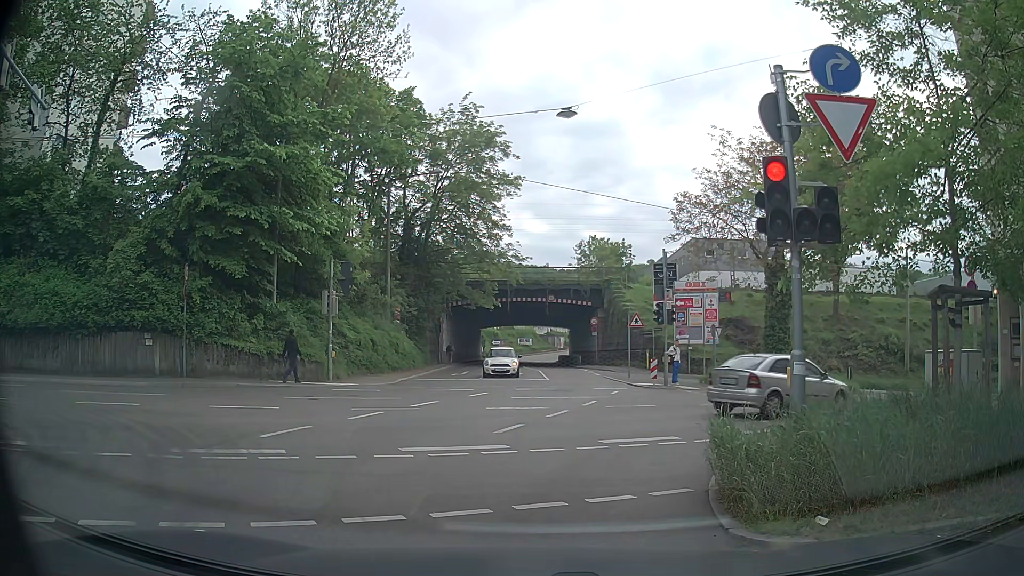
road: residential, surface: asphalt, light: Day
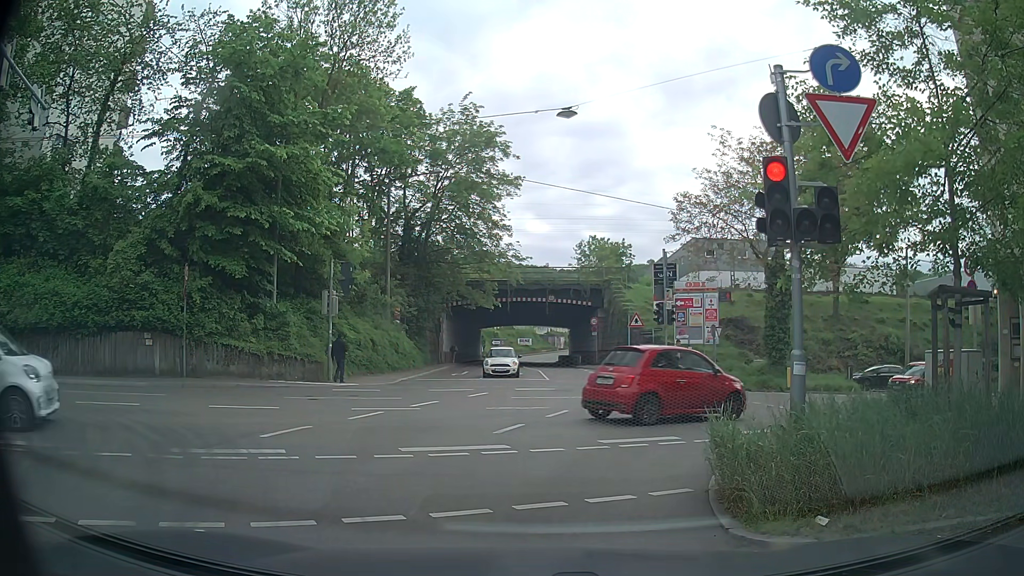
(0.0, 0.0) m; 0°
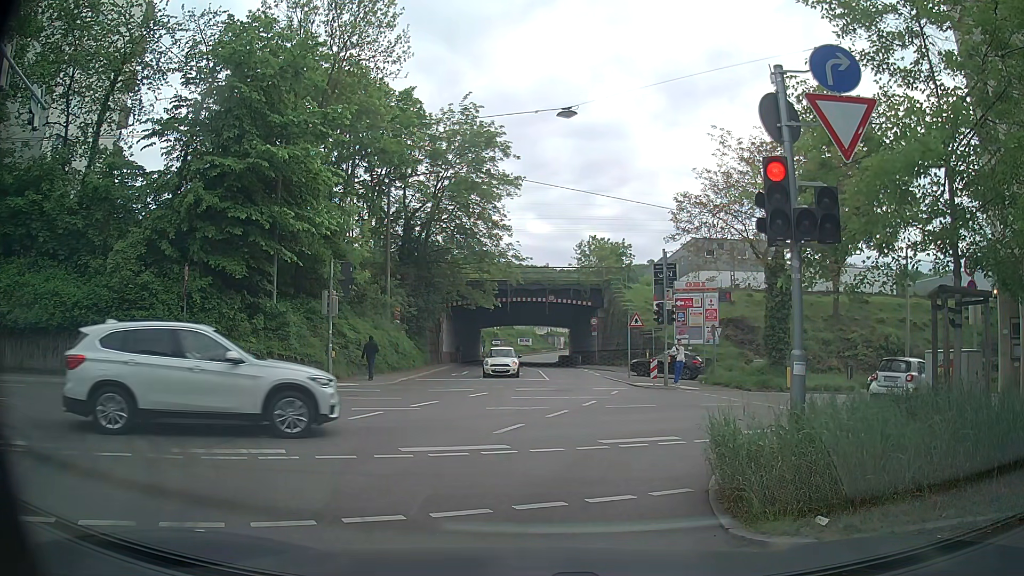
(0.0, 0.0) m; 0°
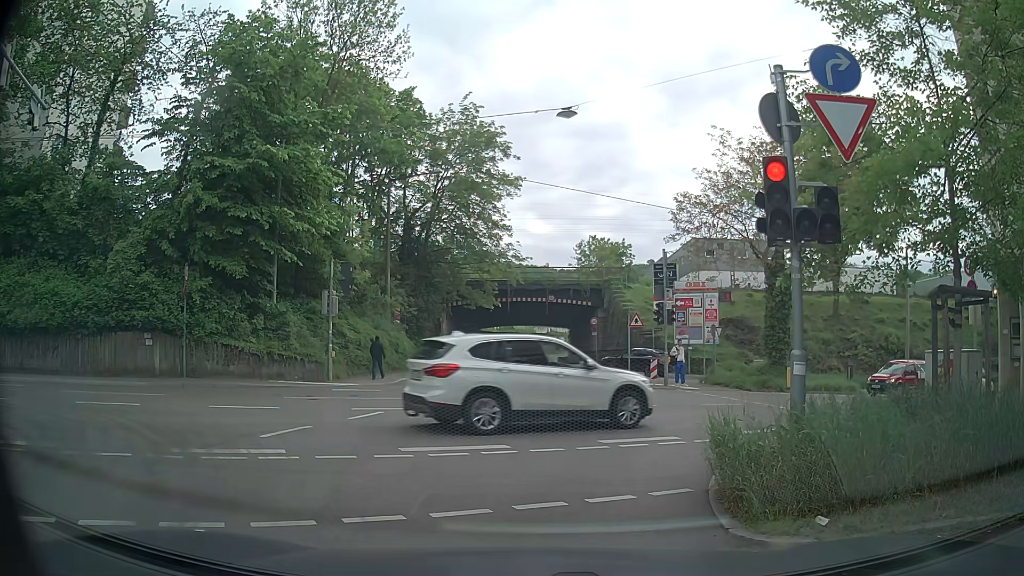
(0.0, 0.0) m; 0°
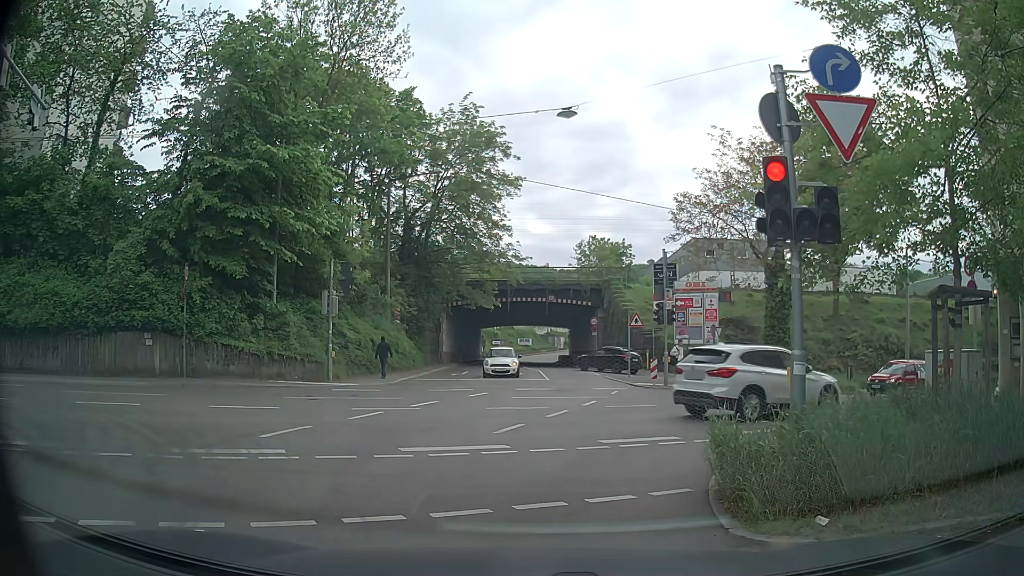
(0.0, 0.0) m; 0°
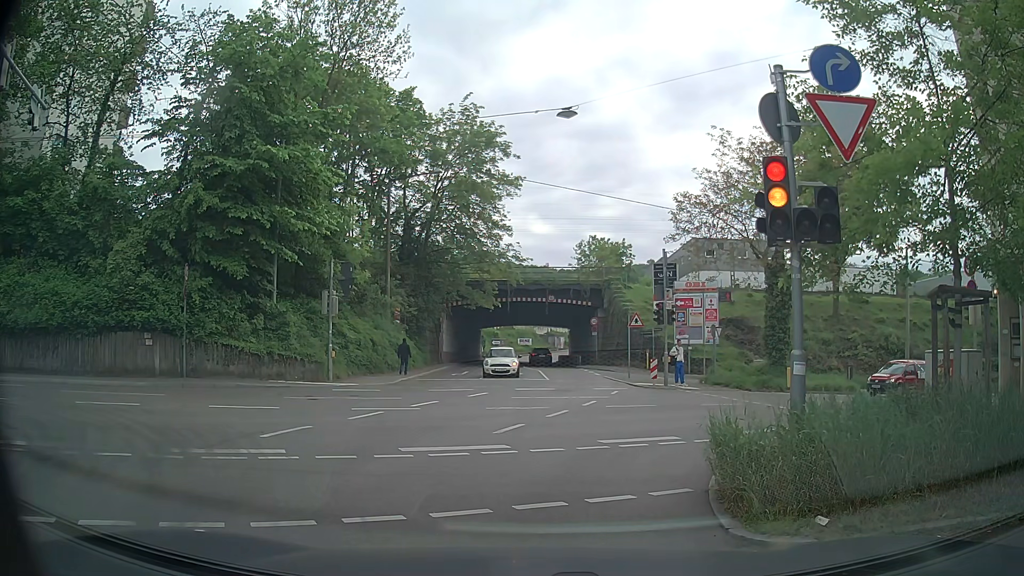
(0.0, 0.0) m; 0°
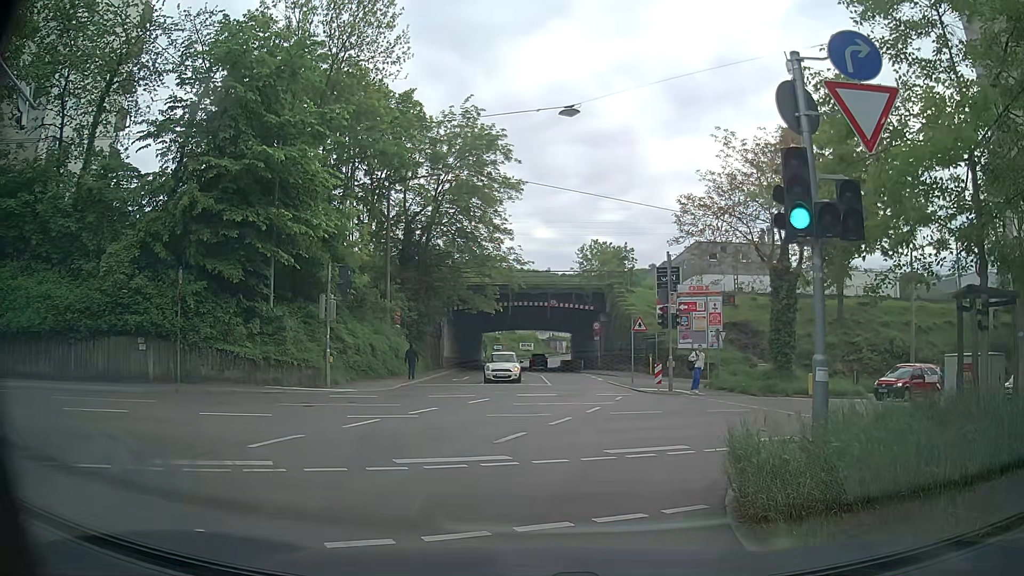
(0.0, +0.6) m; 0°
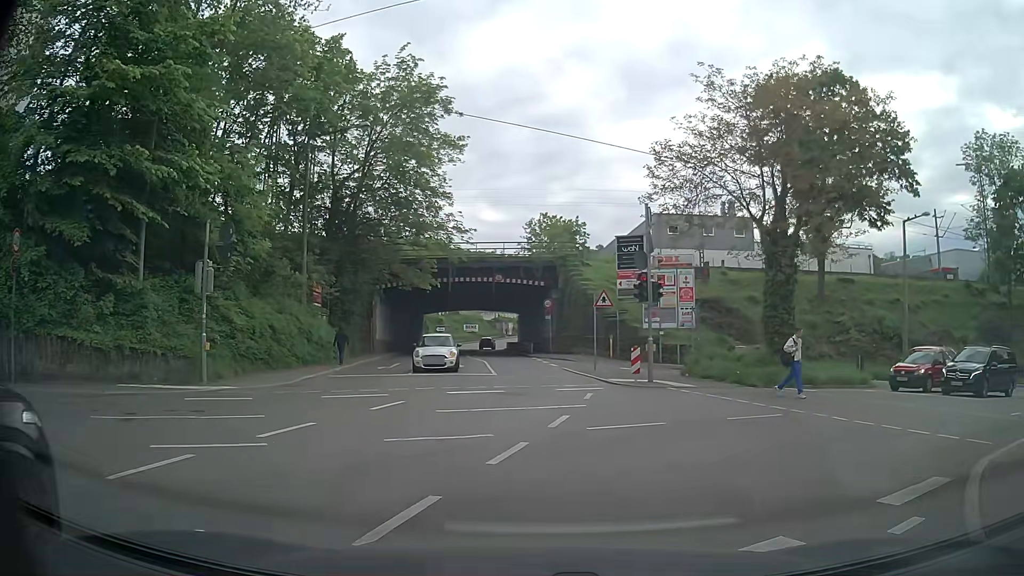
(0.0, +6.1) m; +5°
